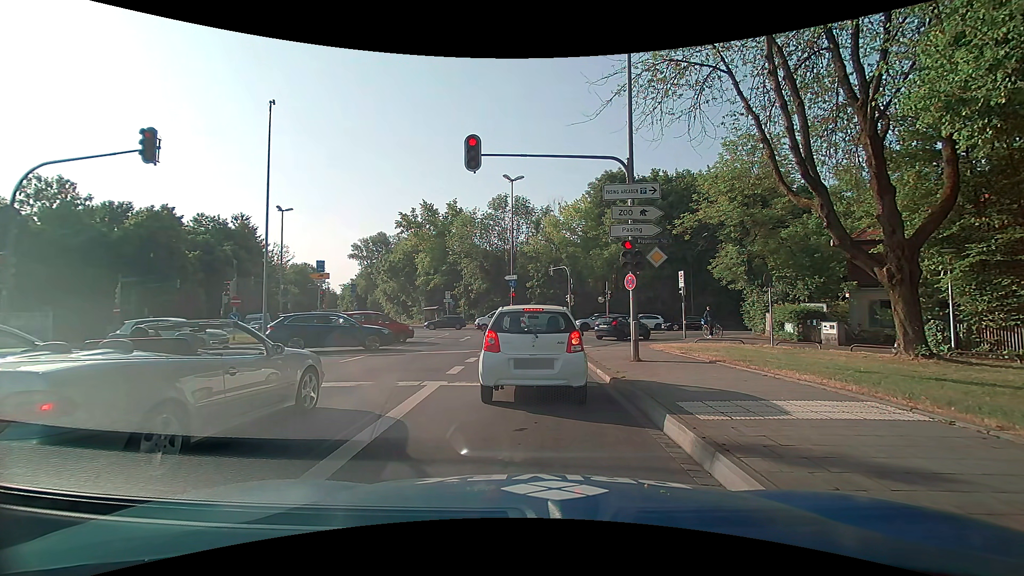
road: primary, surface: asphalt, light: Day
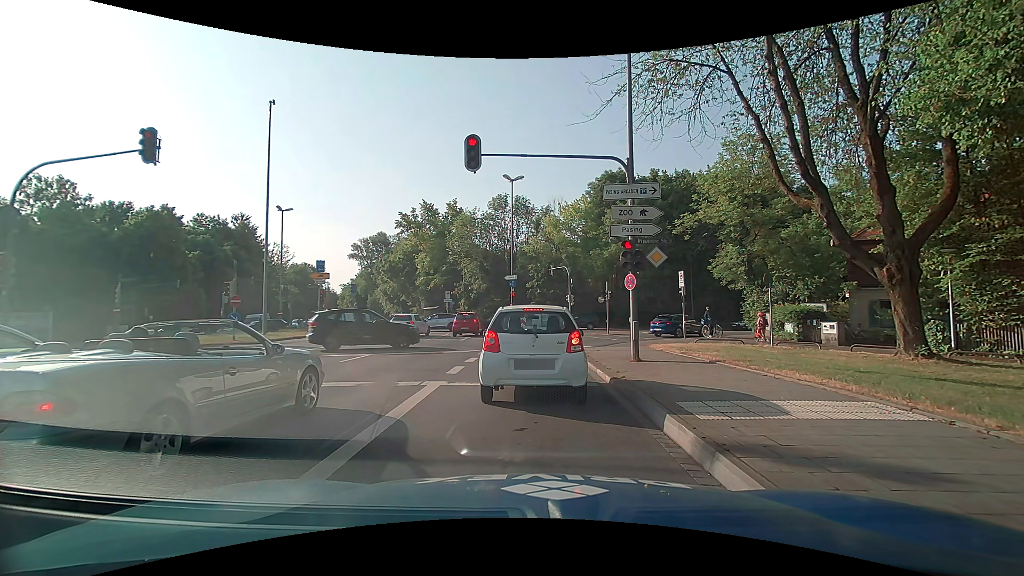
(0.0, 0.0) m; 0°
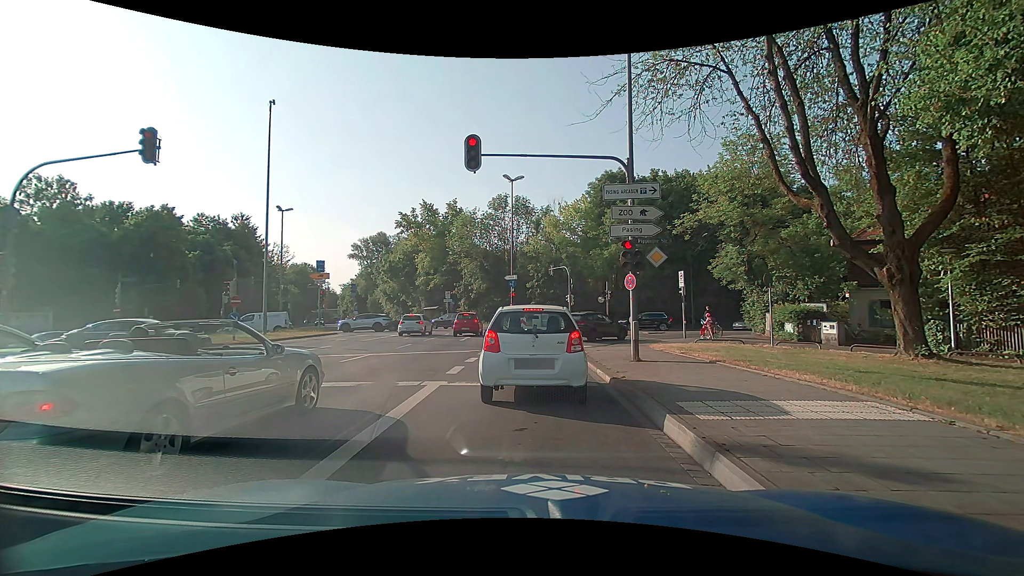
(0.0, 0.0) m; 0°
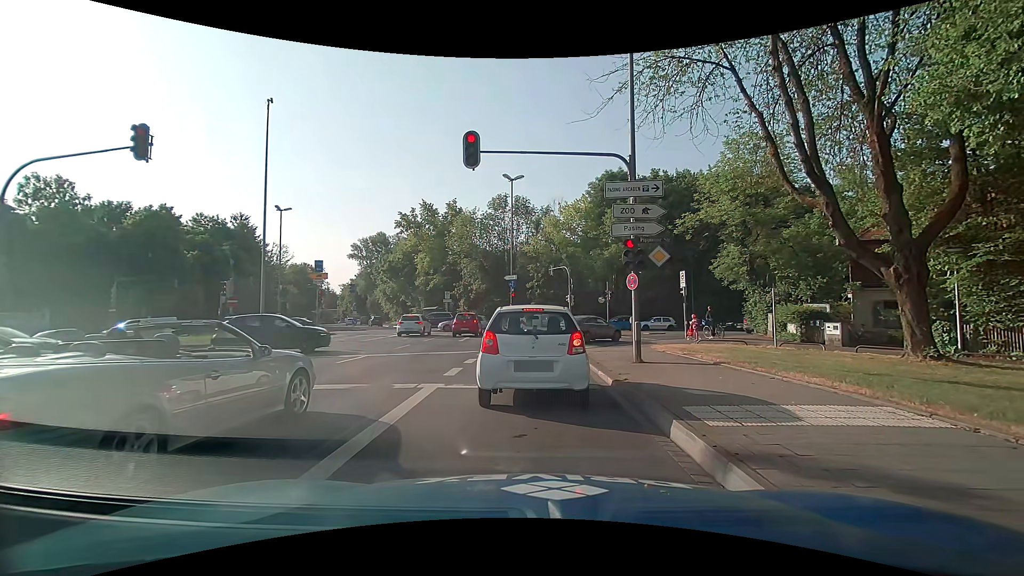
(0.0, +0.2) m; 0°
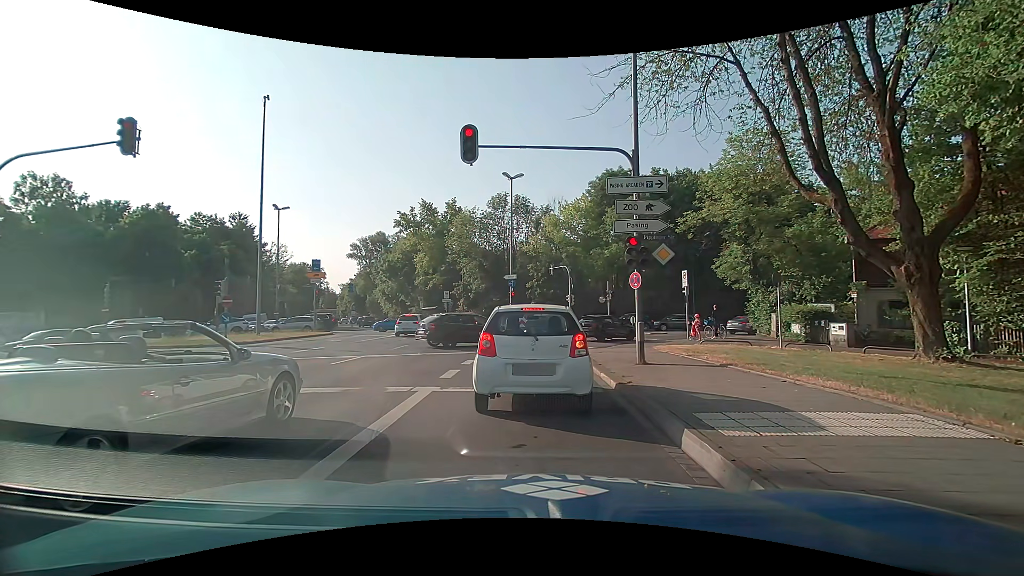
(0.0, +0.5) m; 0°
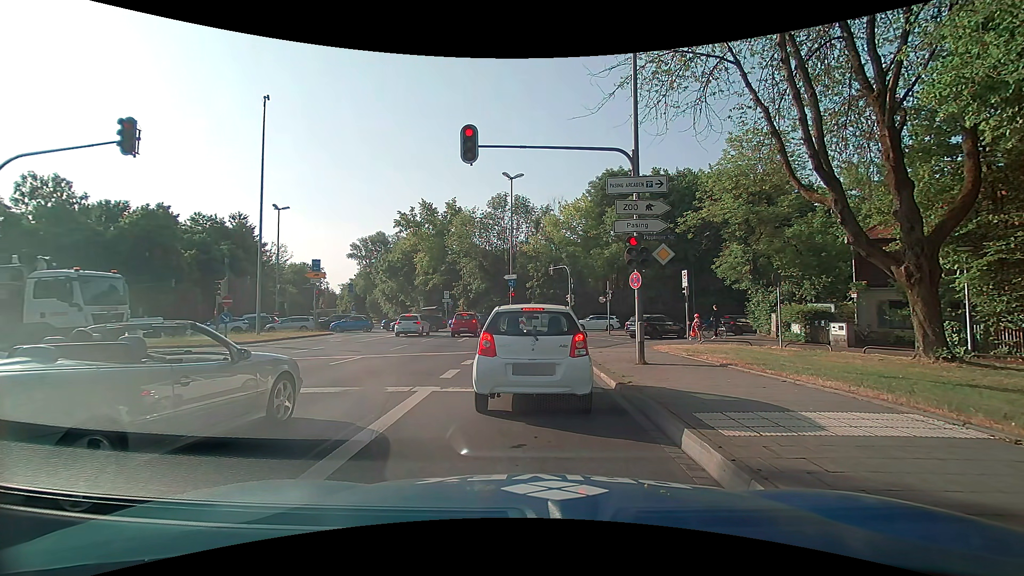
(0.0, 0.0) m; 0°
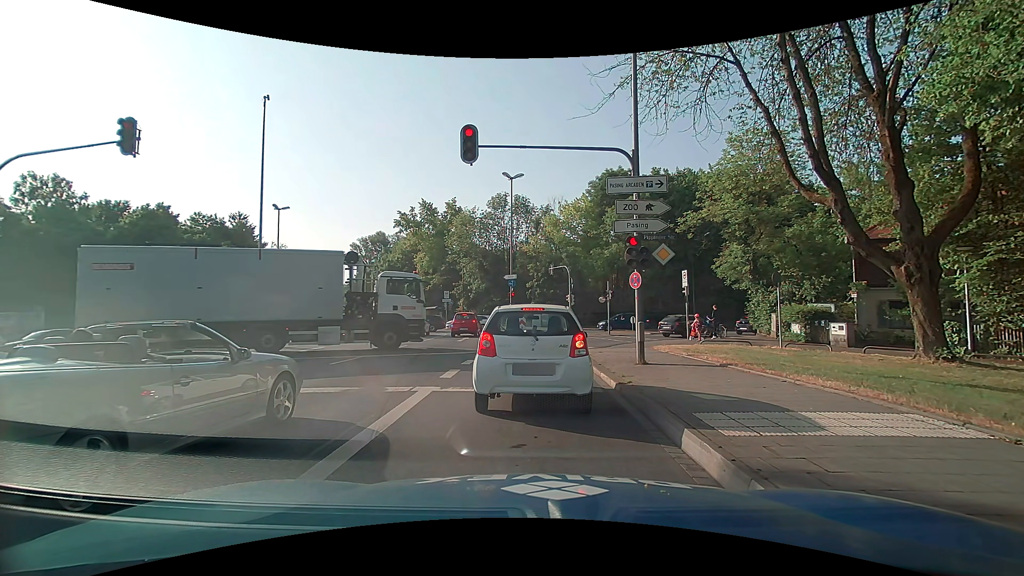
(0.0, 0.0) m; 0°
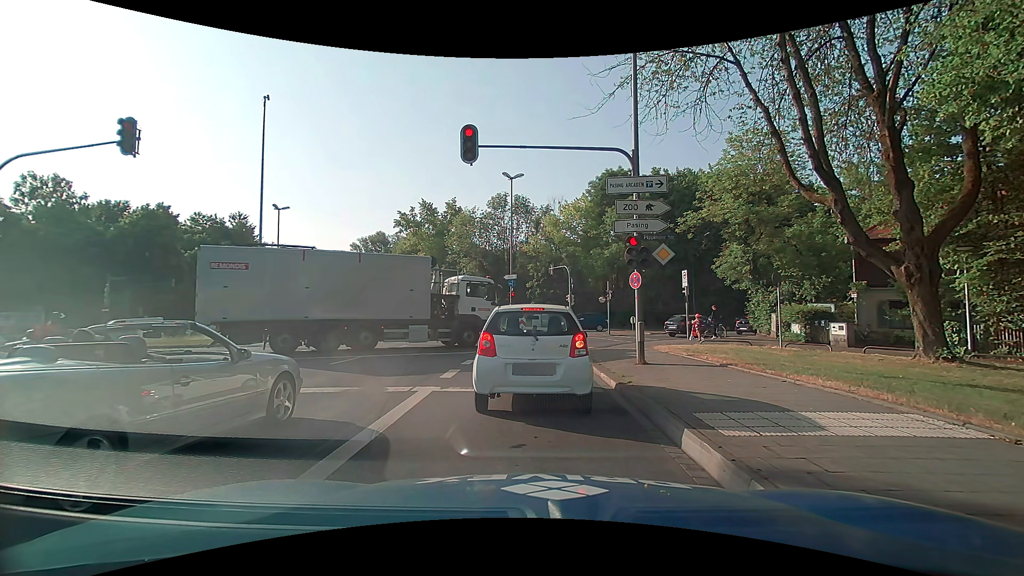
(0.0, 0.0) m; 0°
